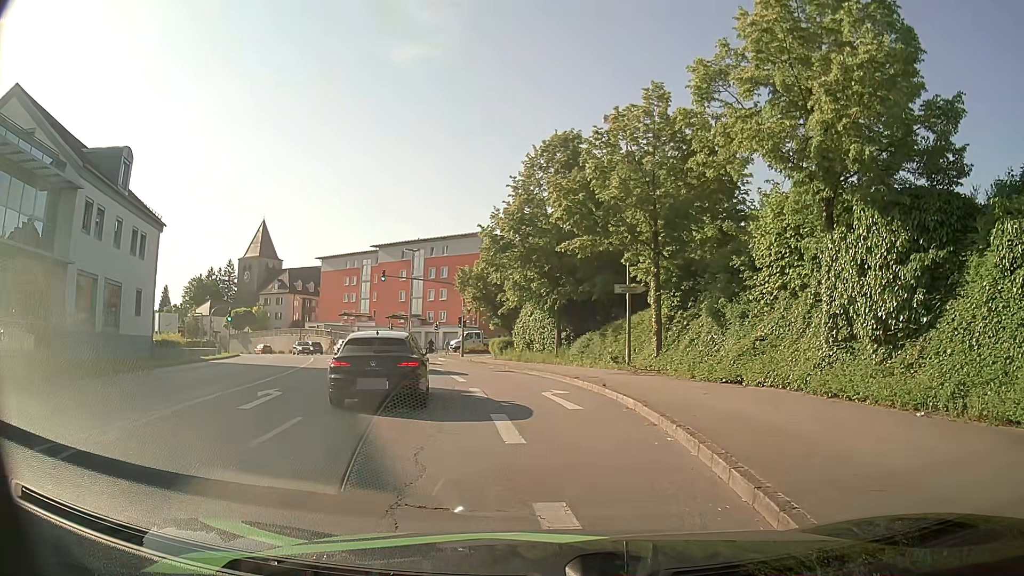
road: tertiary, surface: asphalt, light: Day
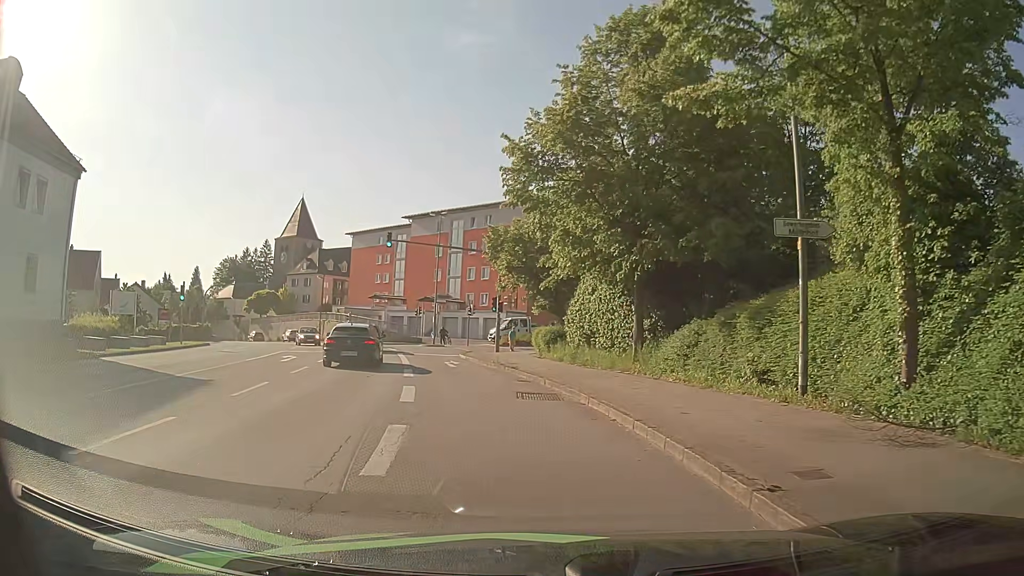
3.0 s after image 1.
(-0.2, +14.6) m; -5°
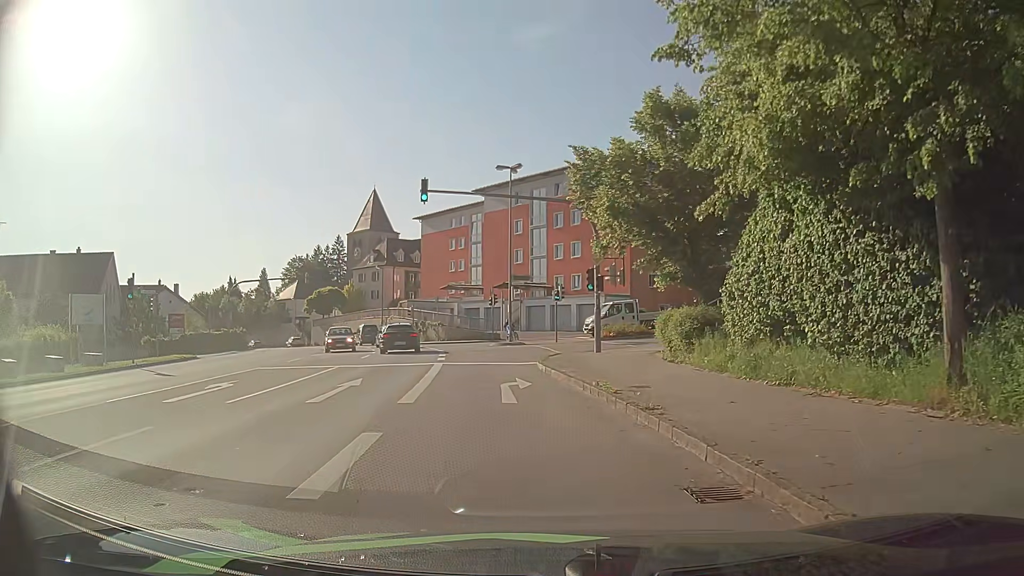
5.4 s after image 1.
(-0.8, +13.2) m; -7°
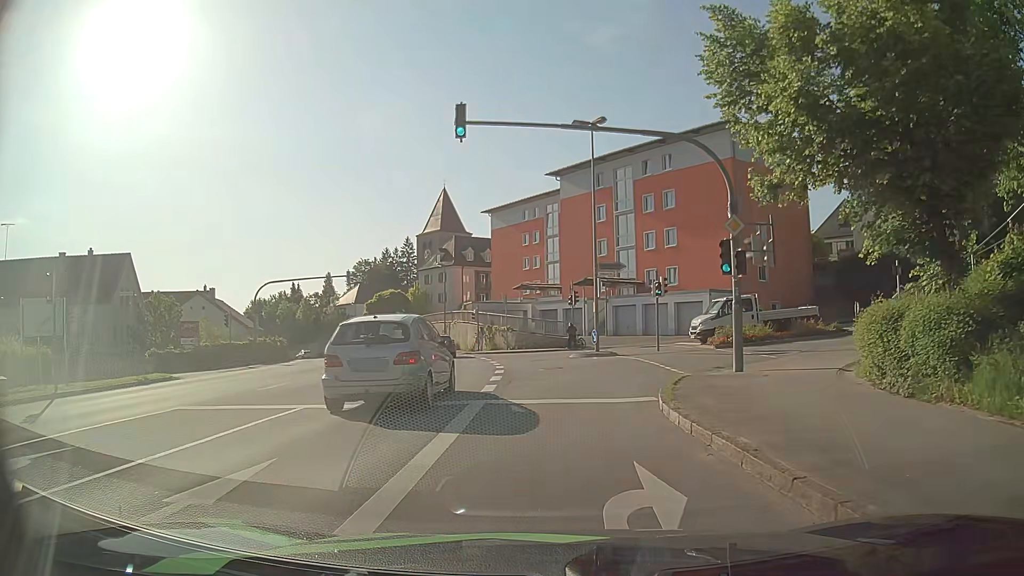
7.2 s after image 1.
(-0.7, +9.5) m; -8°
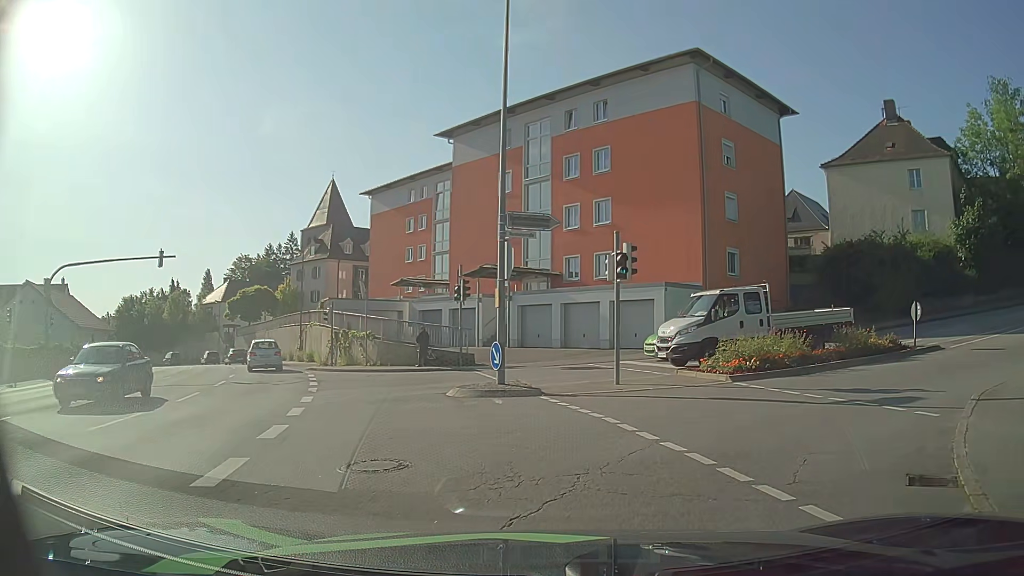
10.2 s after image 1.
(+0.5, +13.8) m; +8°
